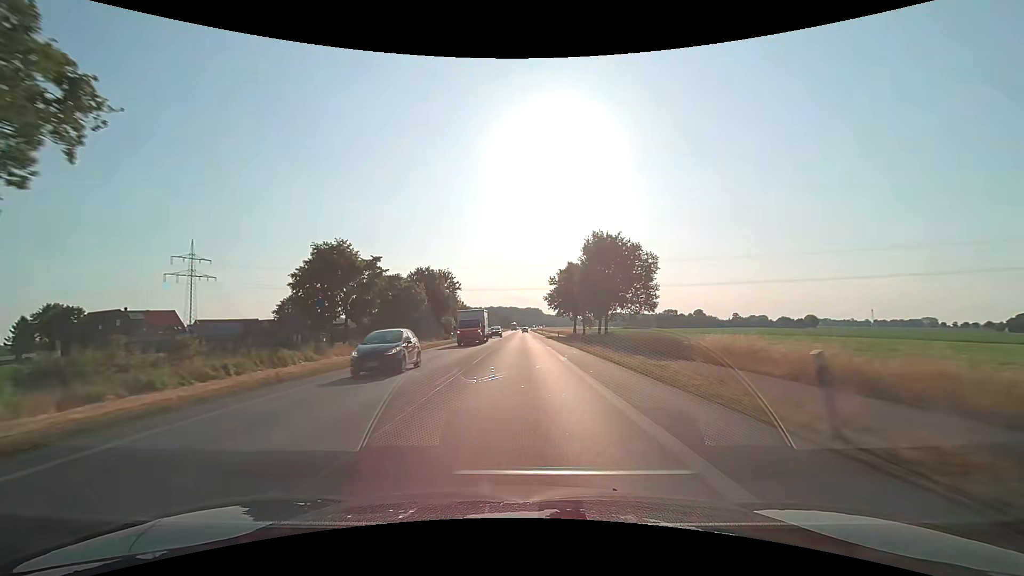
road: primary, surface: asphalt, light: Day
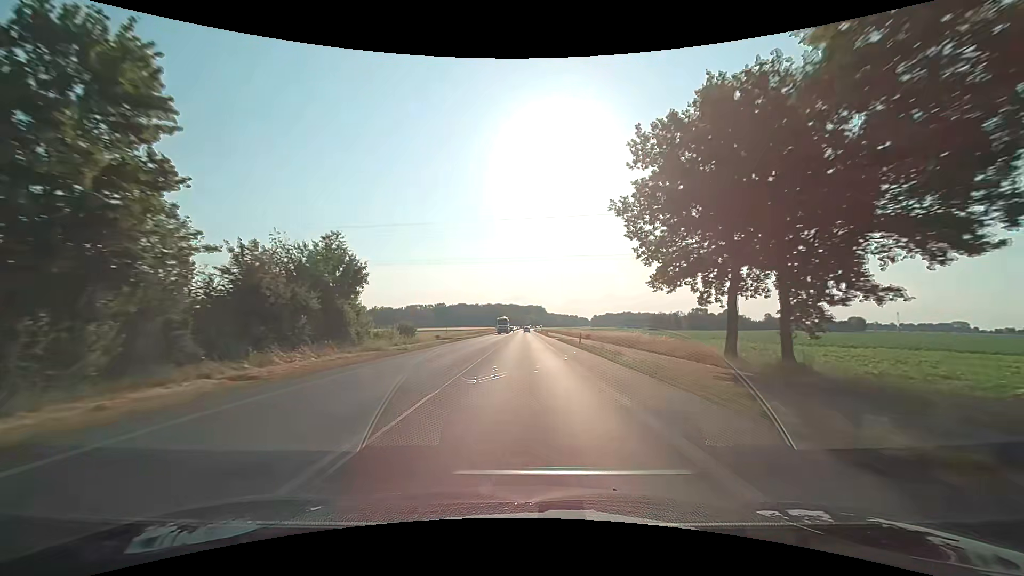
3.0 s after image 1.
(-0.9, +70.1) m; -1°
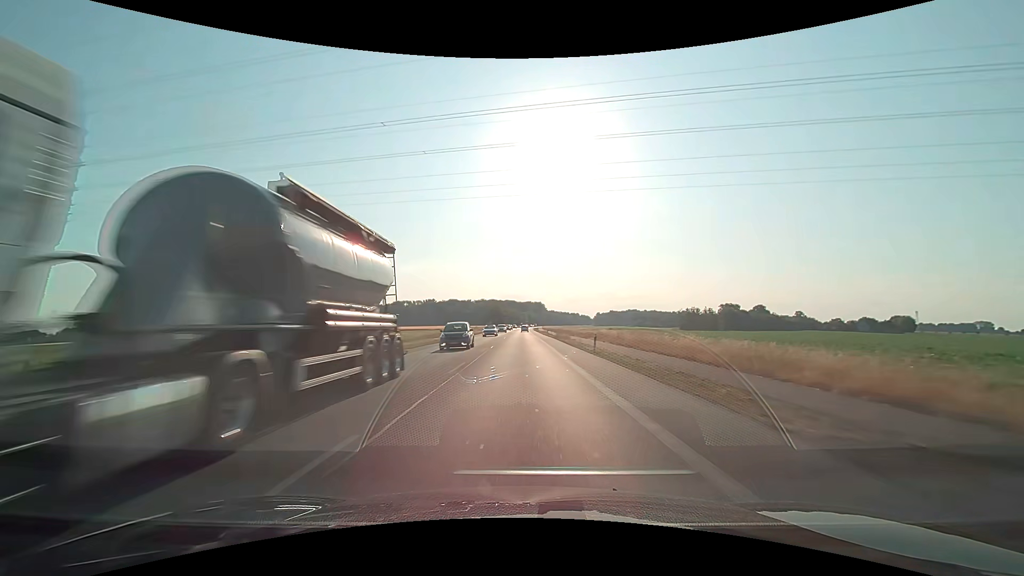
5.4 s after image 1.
(+0.1, +60.0) m; 0°
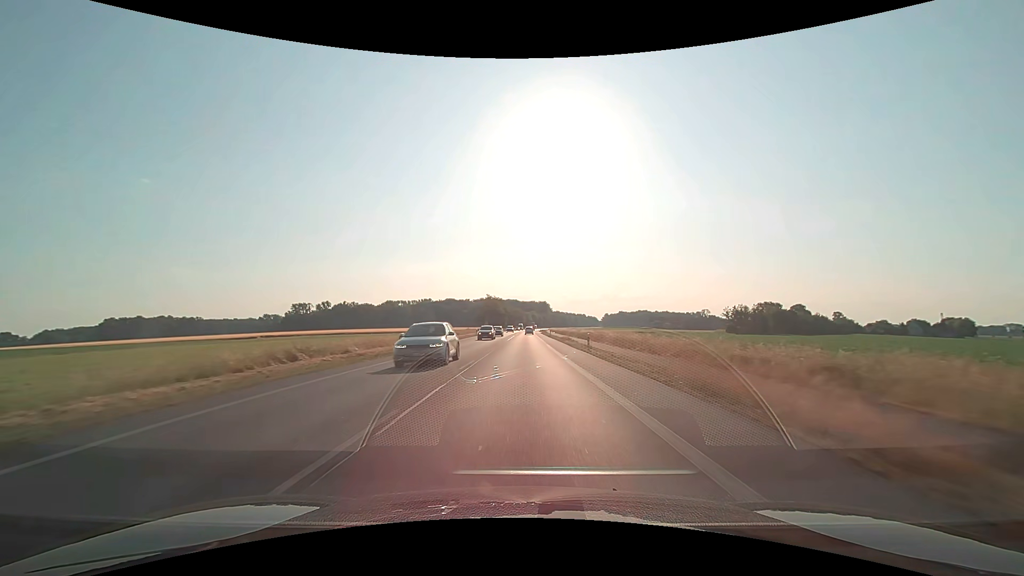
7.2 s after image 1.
(-0.2, +46.1) m; 0°
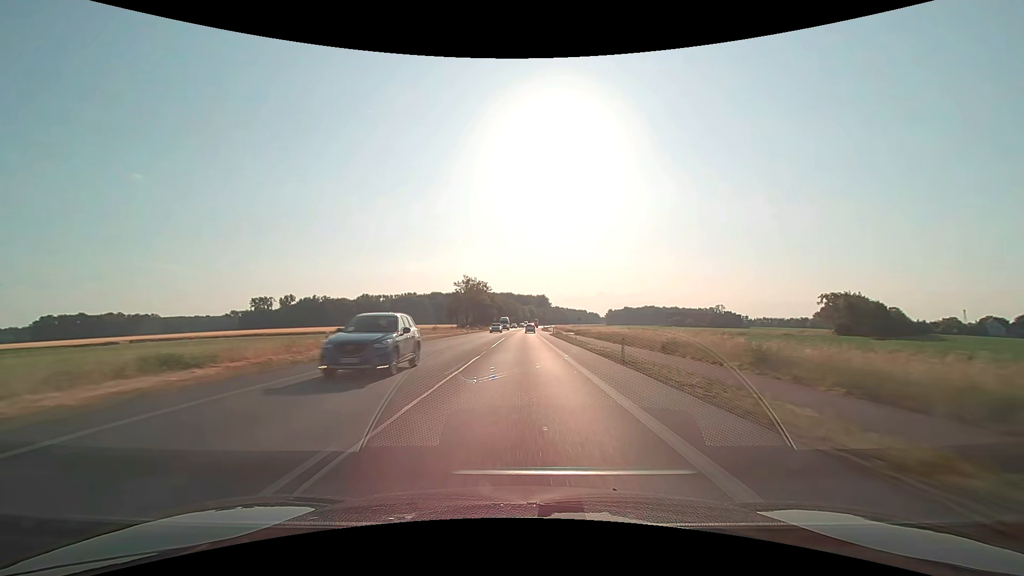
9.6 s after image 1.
(+0.2, +62.3) m; 0°
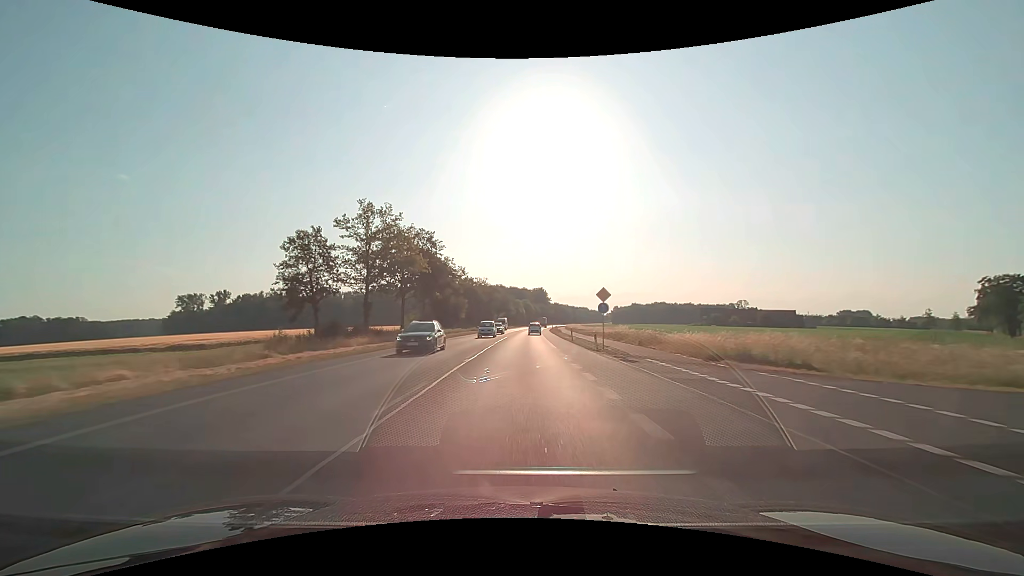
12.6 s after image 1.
(+0.3, +77.6) m; +1°
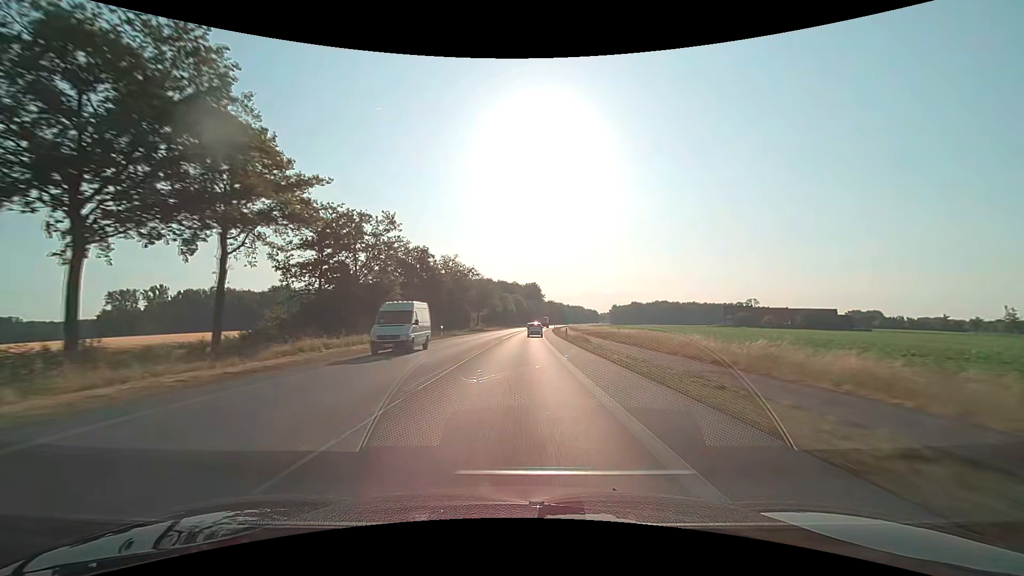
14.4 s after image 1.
(+0.4, +44.7) m; +1°
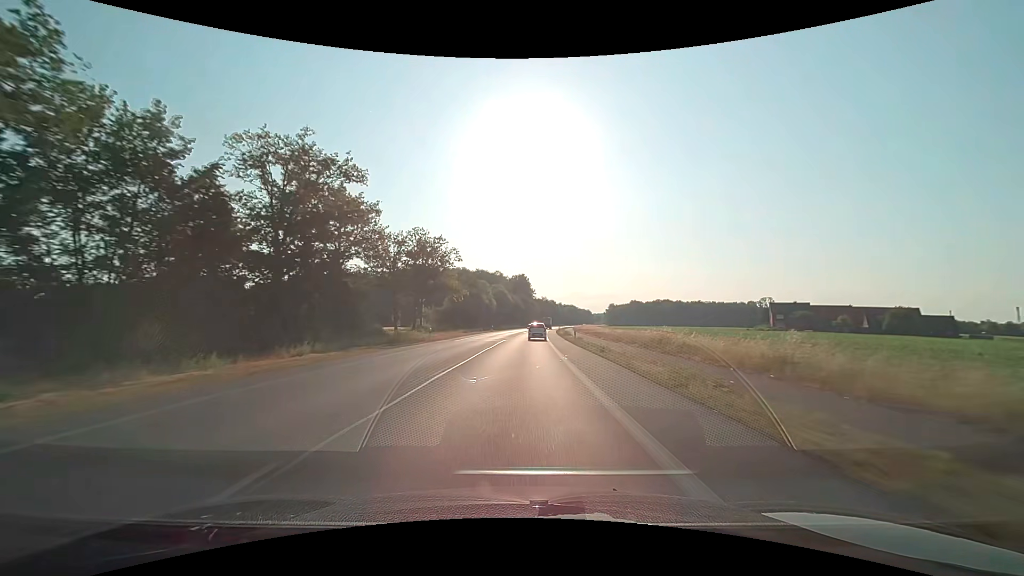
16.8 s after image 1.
(+0.7, +56.9) m; +1°
(0, +10) (0, +20) (0, +30) (0, +40) (+1, +50) (+1, +60) (+2, +70) (+2, +80) (+3, +90) (+3, +100) m
